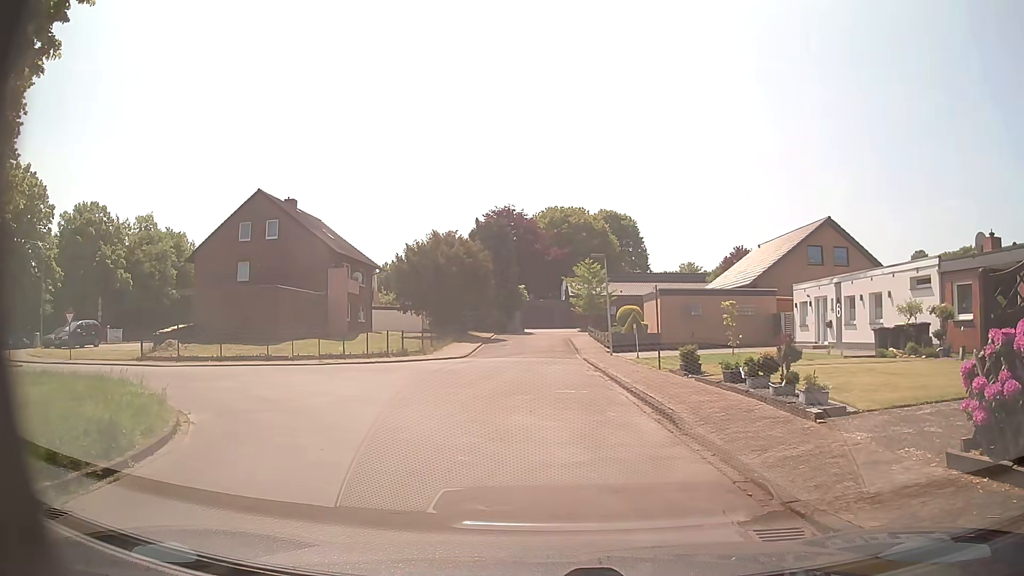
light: Day
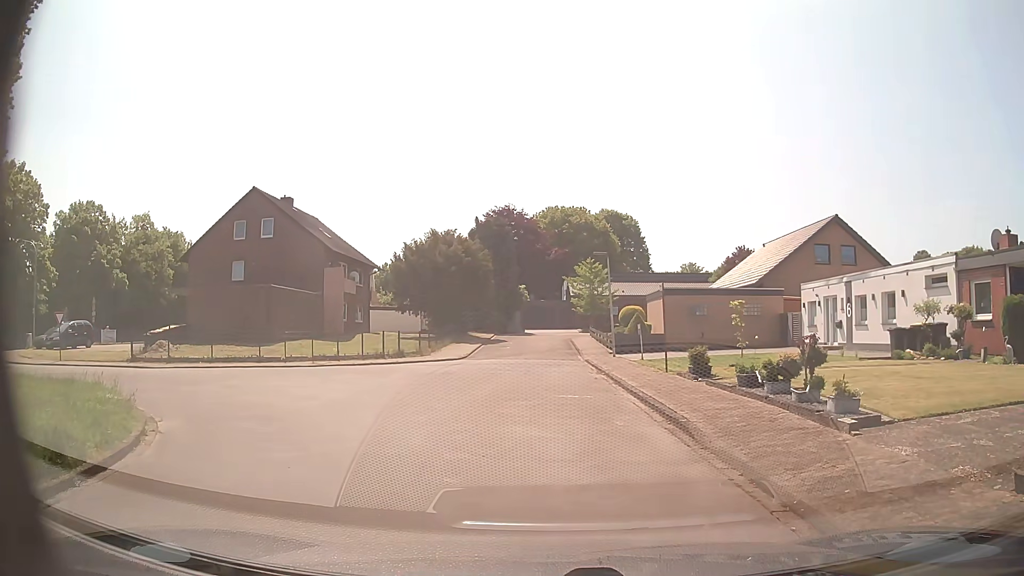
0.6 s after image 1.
(0.0, +1.1) m; -1°
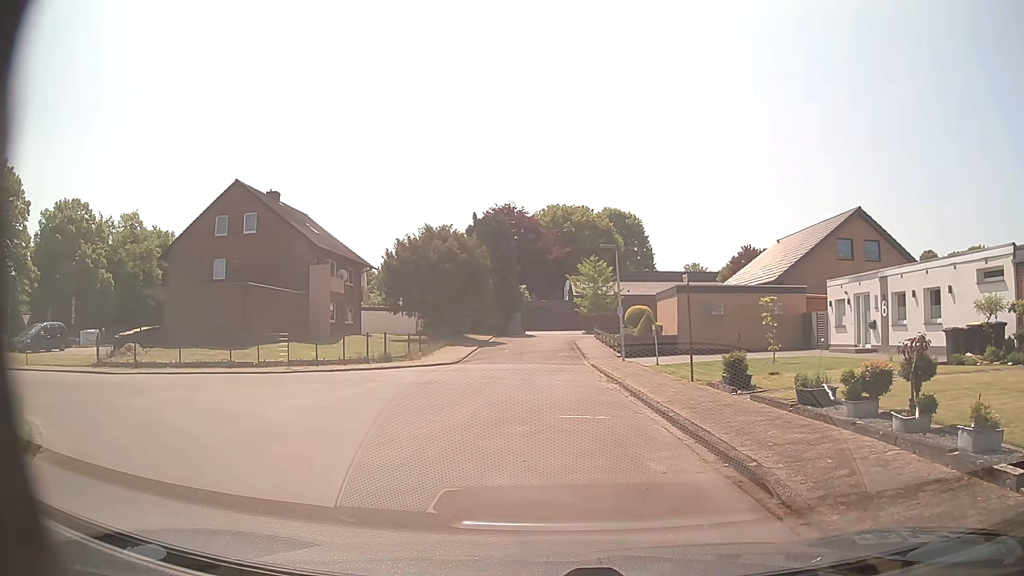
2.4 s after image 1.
(0.0, +3.2) m; -1°
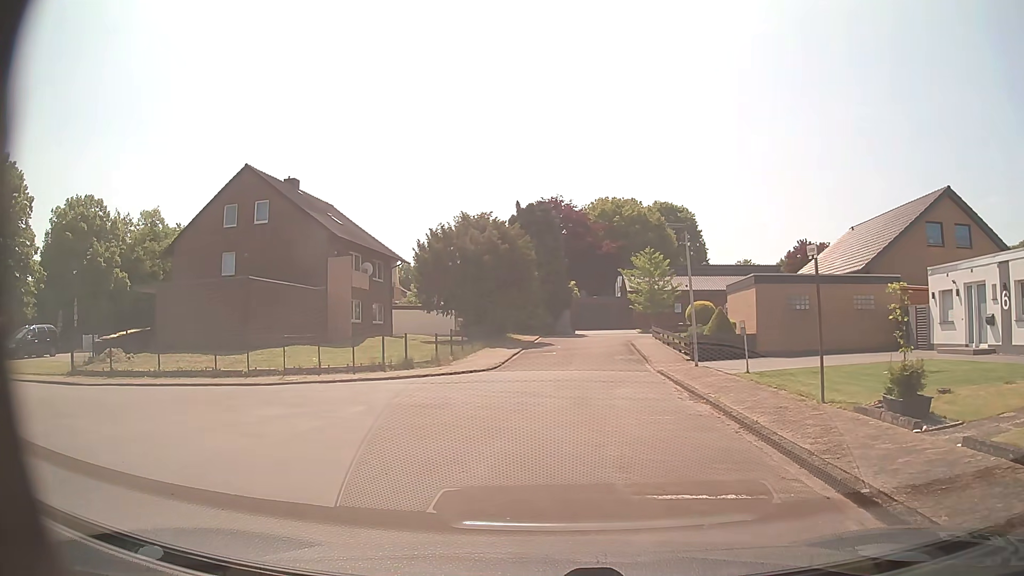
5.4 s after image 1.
(0.0, +5.4) m; -3°
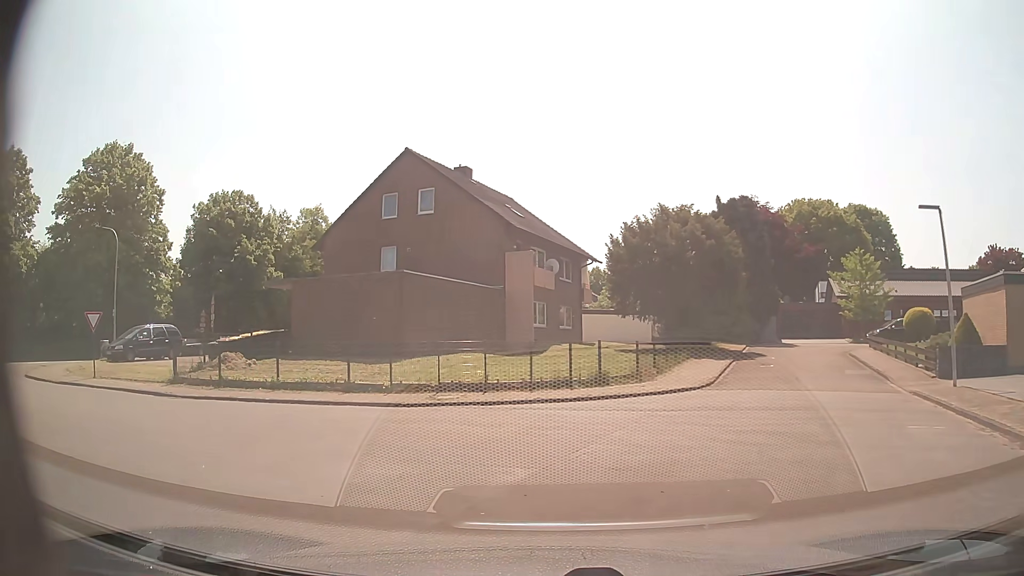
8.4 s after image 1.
(-0.6, +5.2) m; -14°
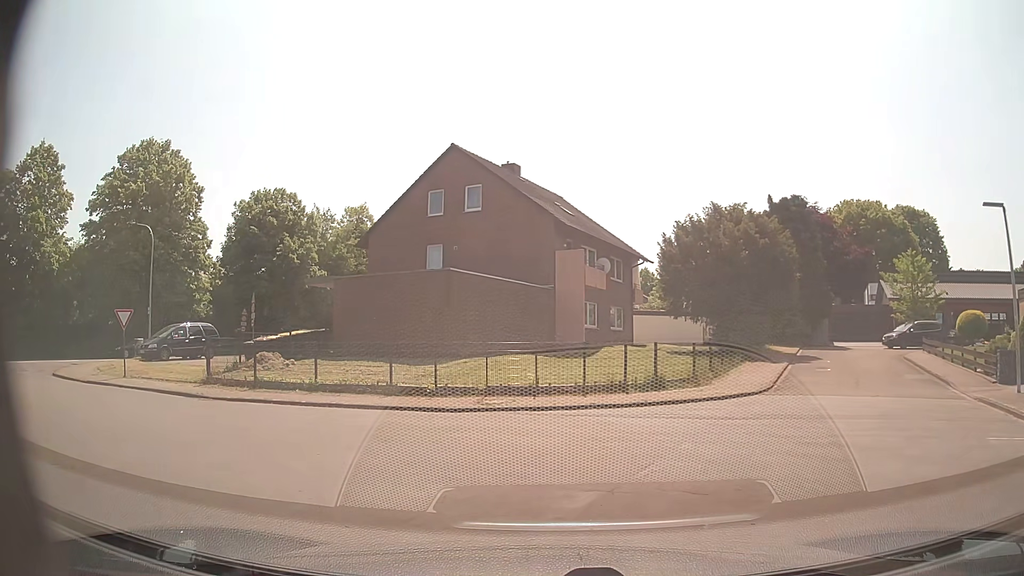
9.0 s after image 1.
(-0.1, +1.0) m; -6°
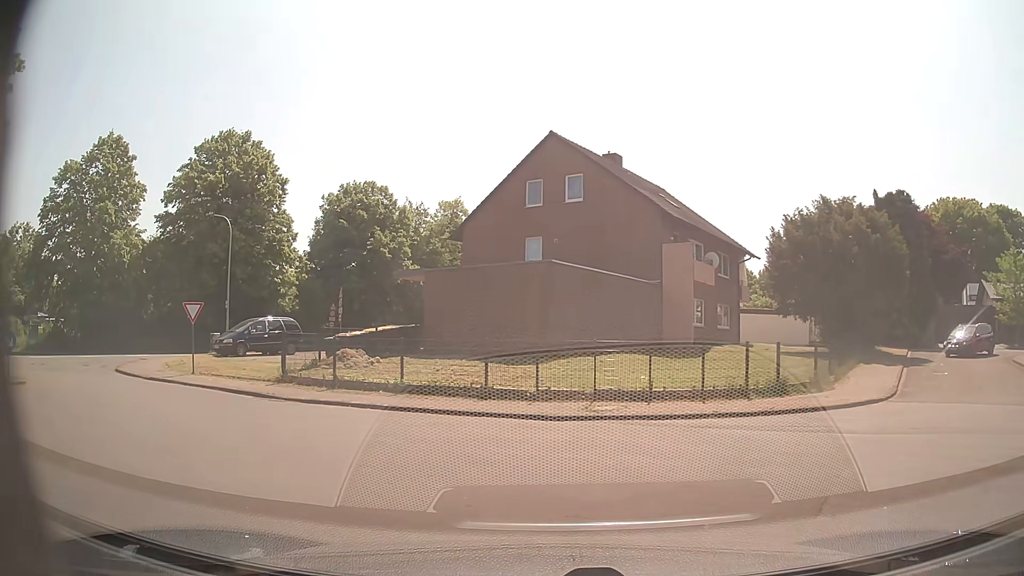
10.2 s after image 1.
(-0.1, +1.8) m; -7°
